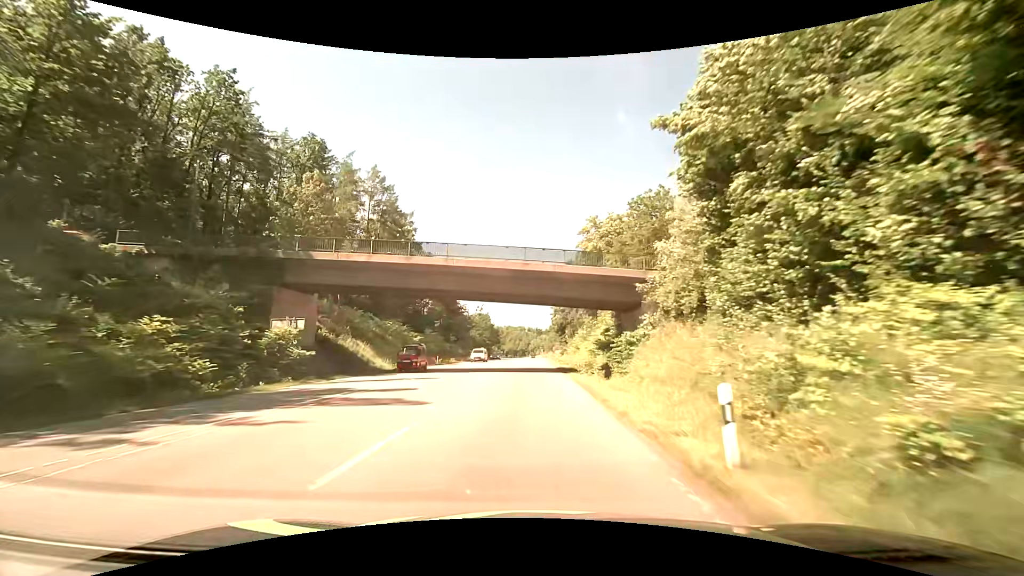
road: secondary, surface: asphalt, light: Day
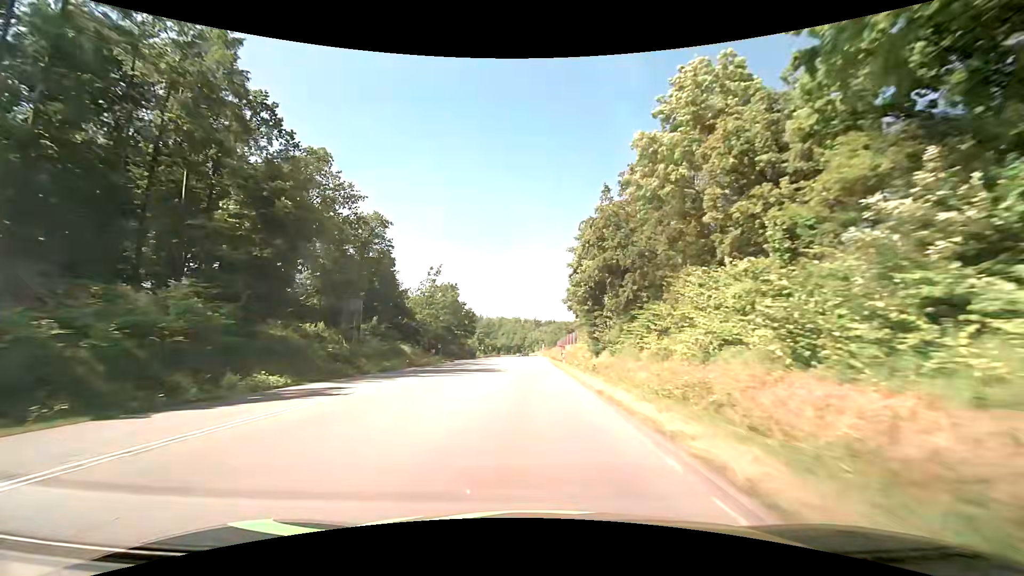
(+0.4, +63.5) m; 0°
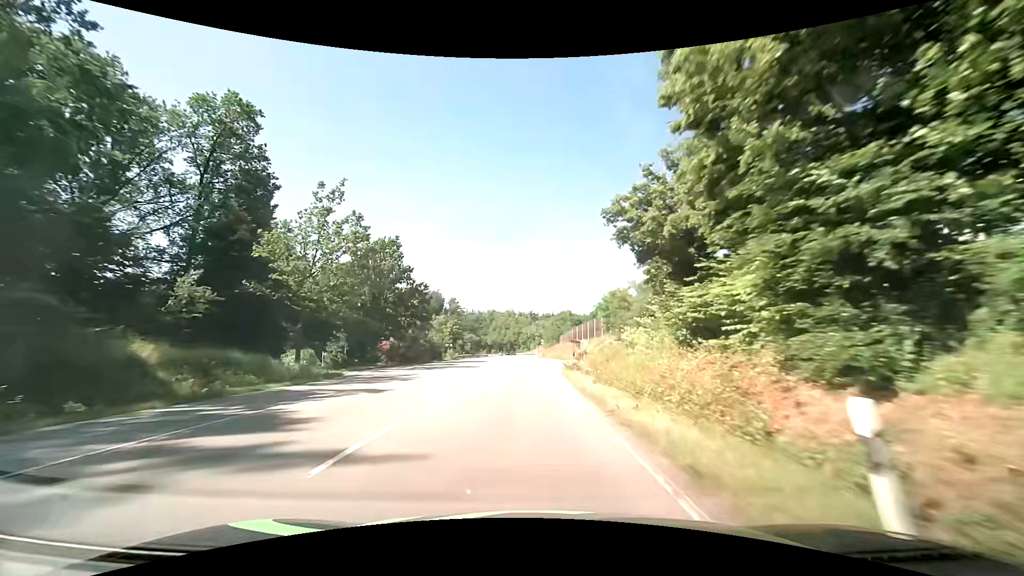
(+0.2, +40.5) m; 0°
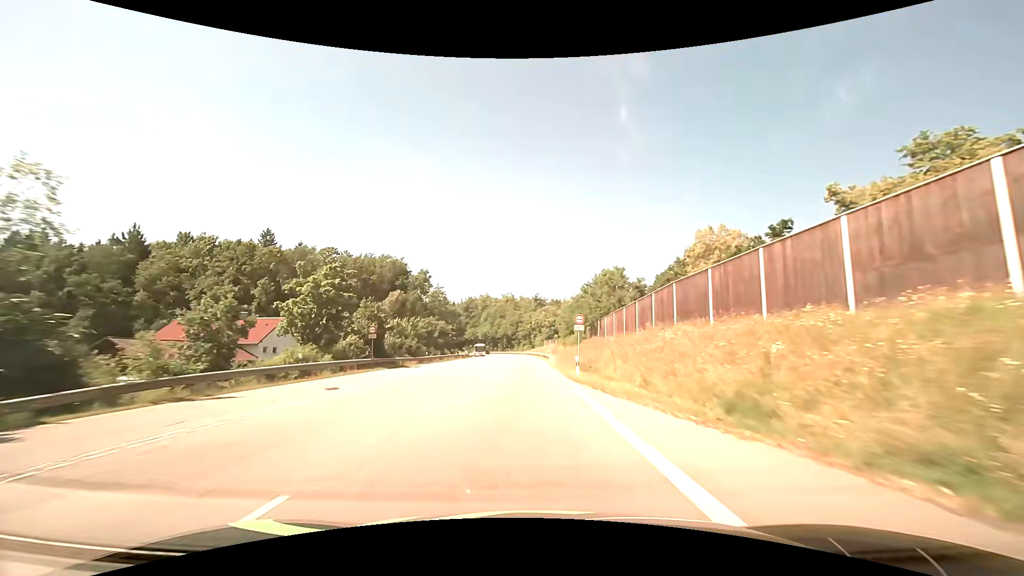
(-0.6, +67.6) m; 0°
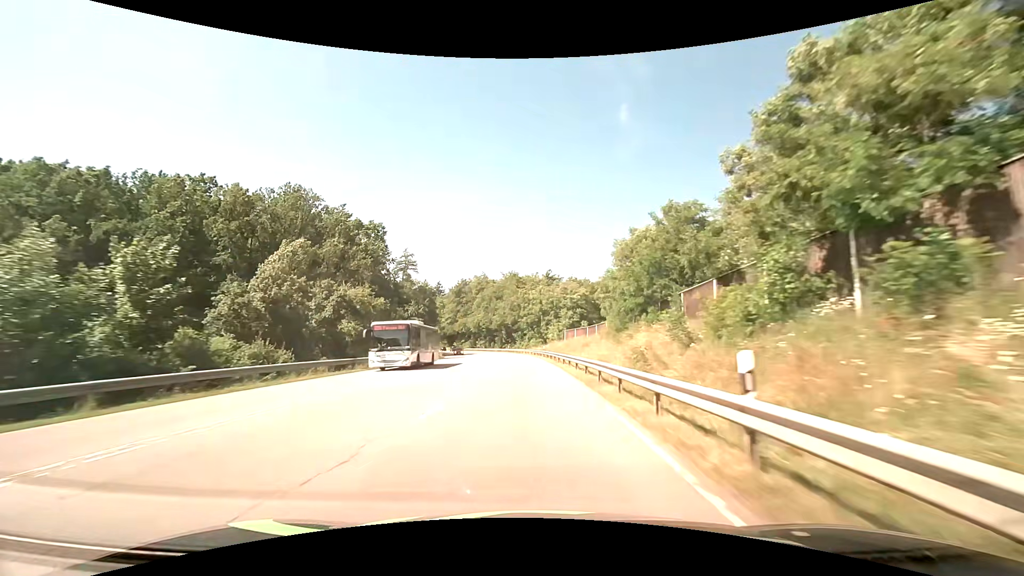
(-0.2, +52.7) m; -1°
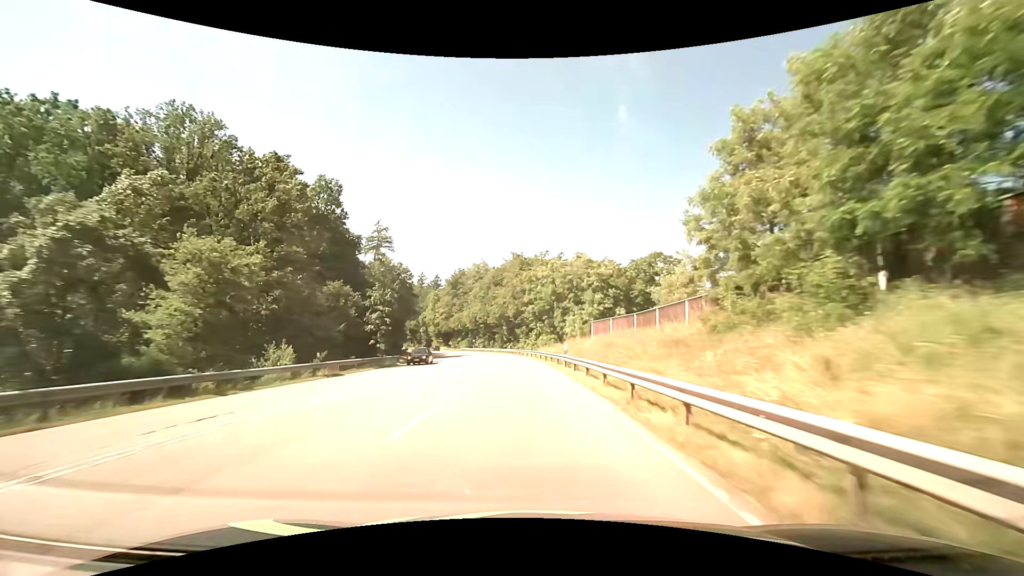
(-0.1, +25.5) m; -1°
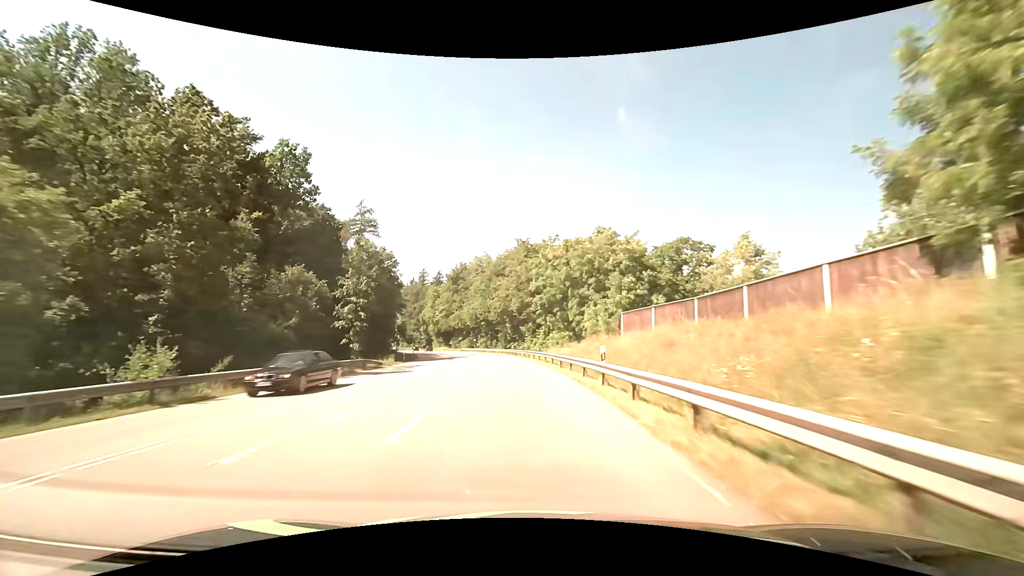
(-0.1, +12.5) m; -1°
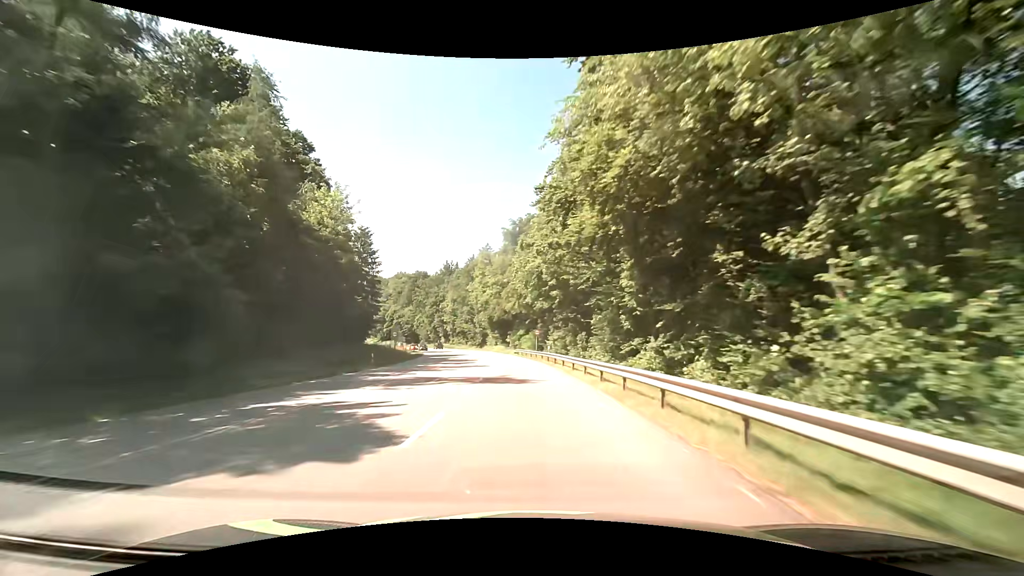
(-4.5, +60.4) m; -10°
(0, +10) (0, +20) (-1, +30) (-2, +40) (-3, +50) (-4, +60) (-5, +70) (-7, +80) (-9, +89) (-12, +99) m
